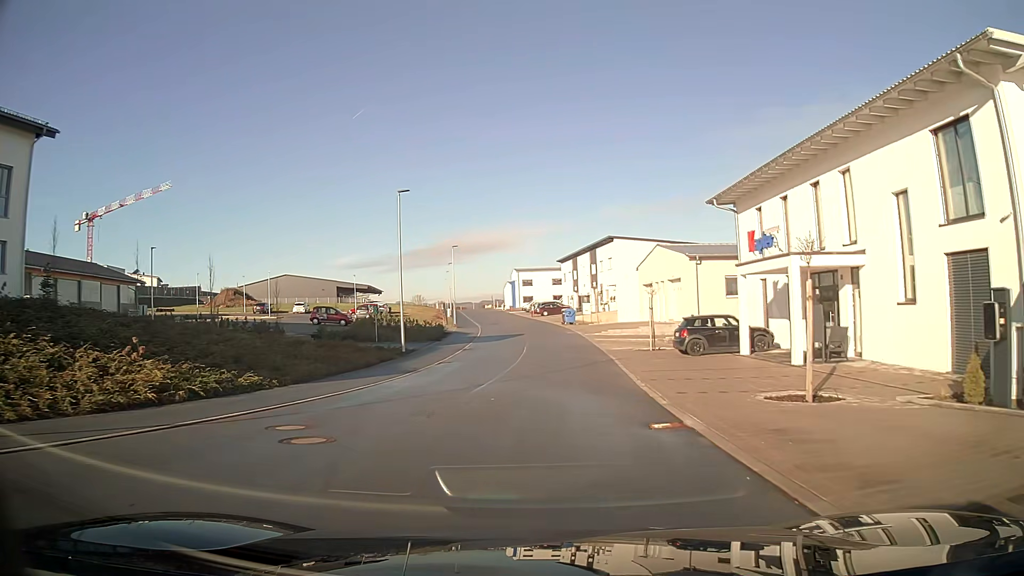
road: unclassified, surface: asphalt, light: Day
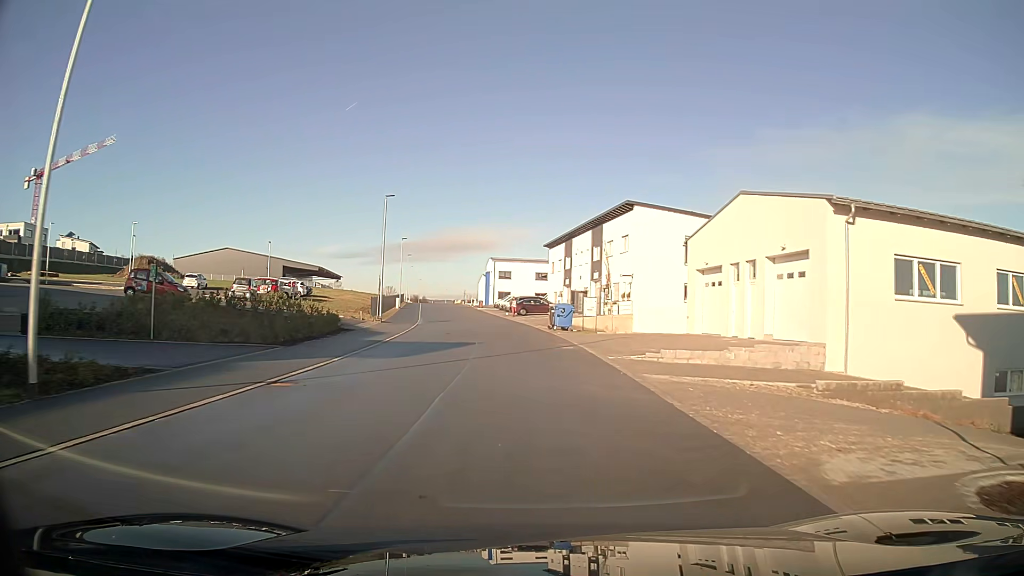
(+0.5, +25.3) m; +1°
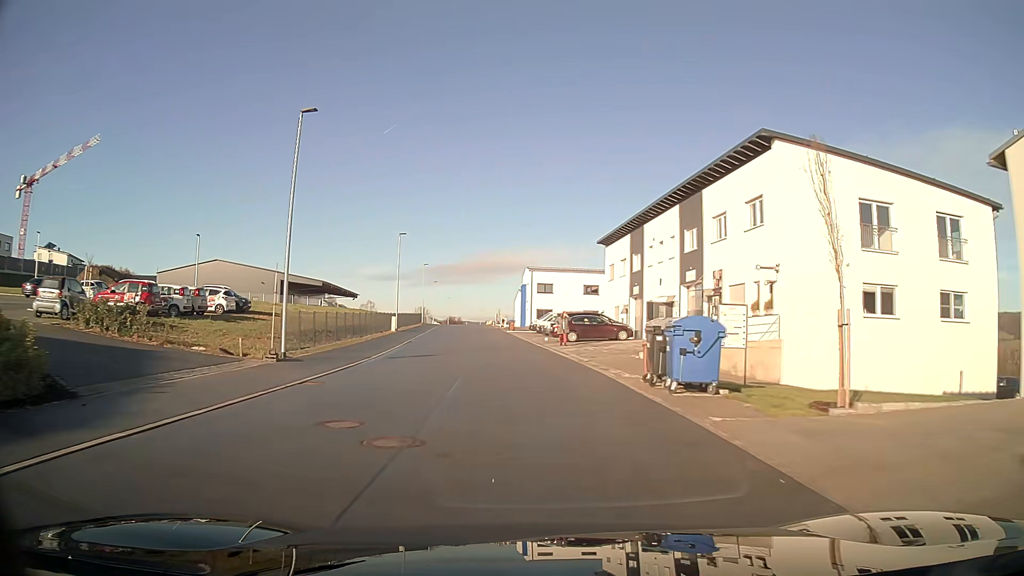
(-0.7, +23.0) m; -4°
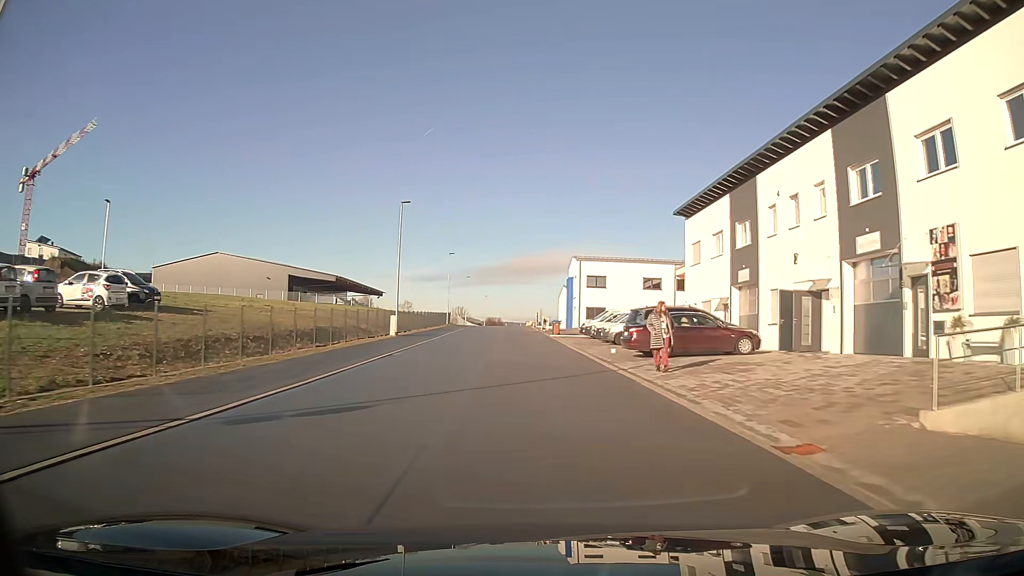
(-0.5, +15.9) m; -3°
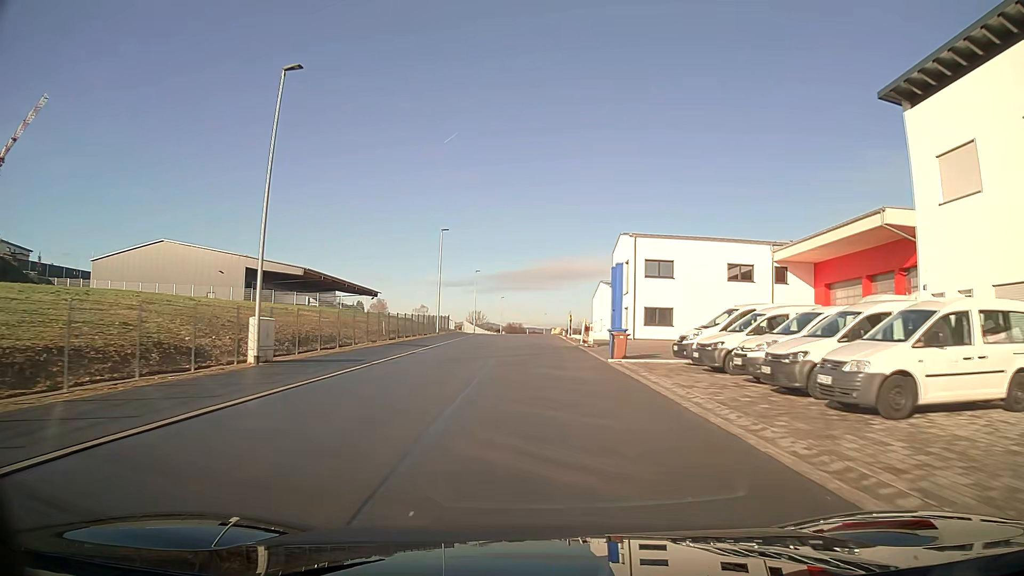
(-0.5, +24.0) m; -2°
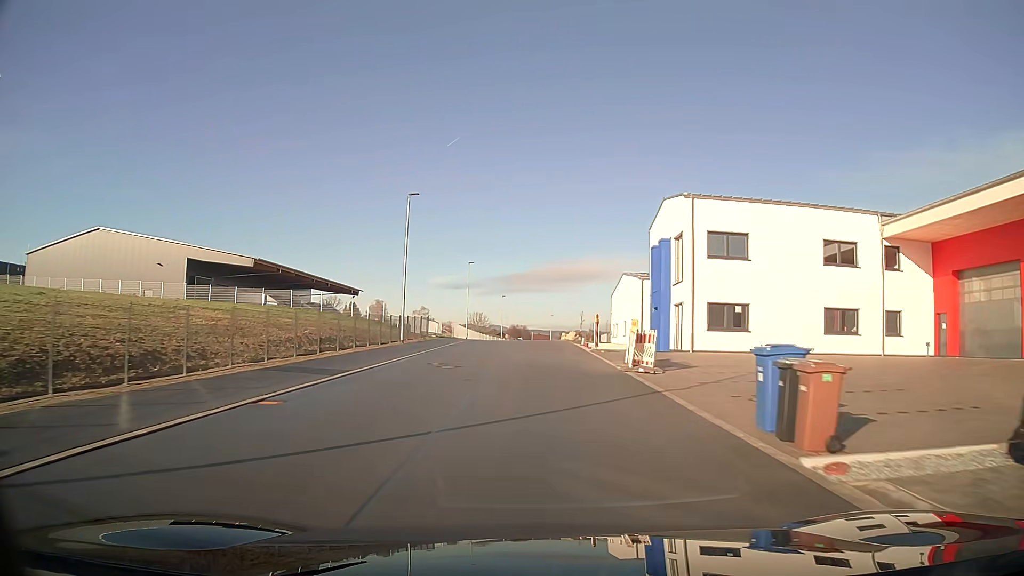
(0.0, +15.9) m; 0°
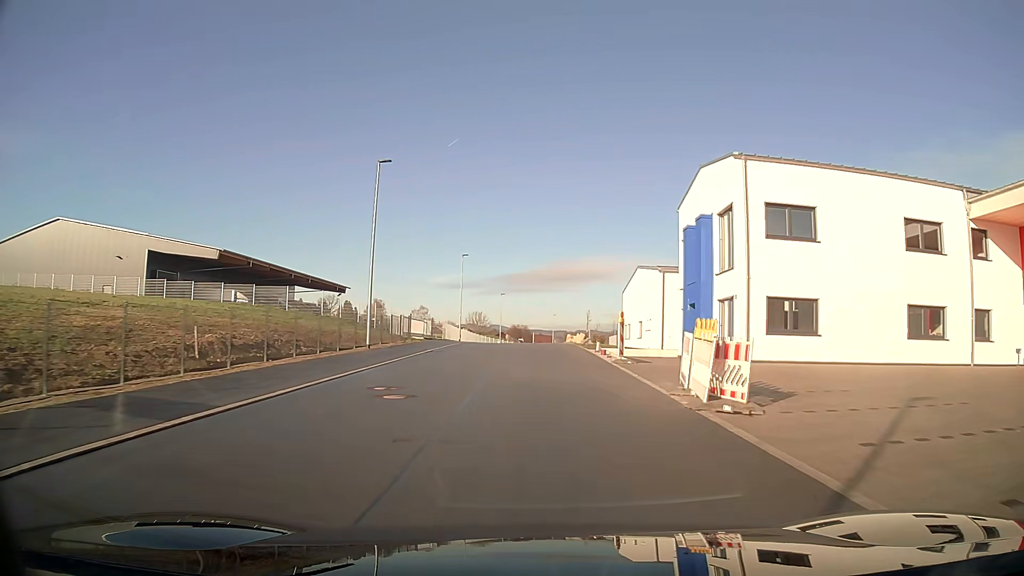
(0.0, +7.8) m; 0°
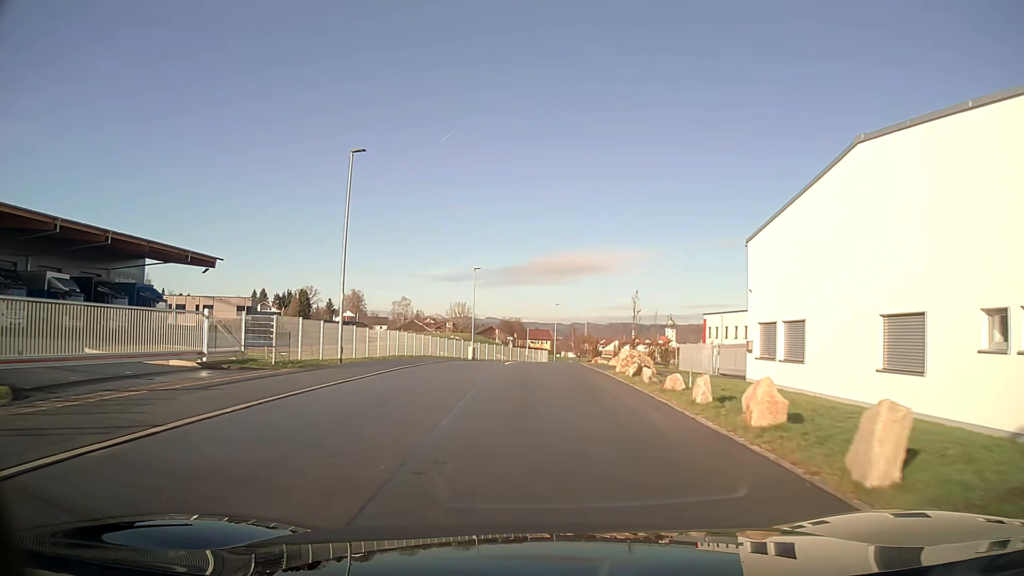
(+0.2, +38.5) m; 0°
